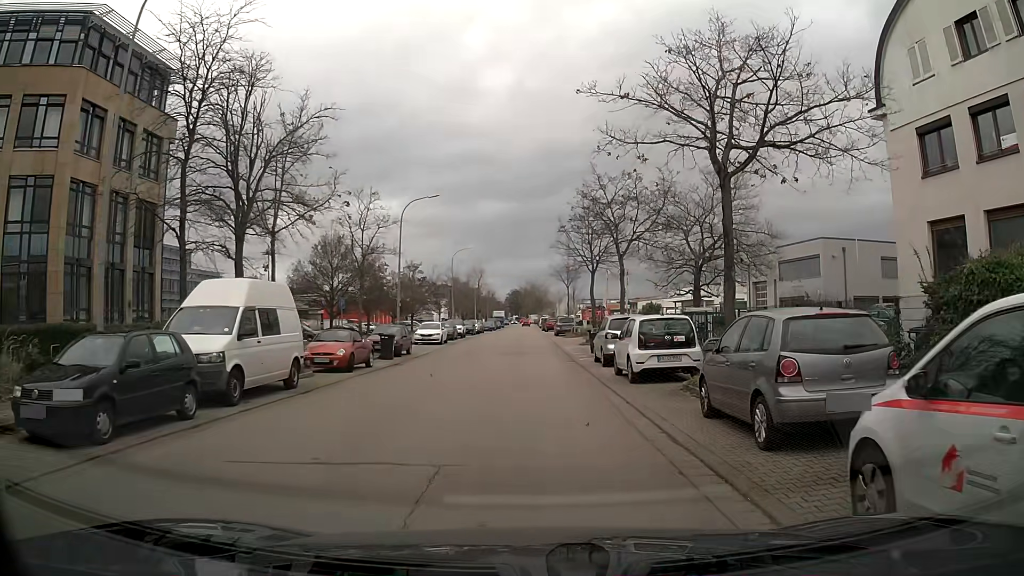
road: service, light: Day
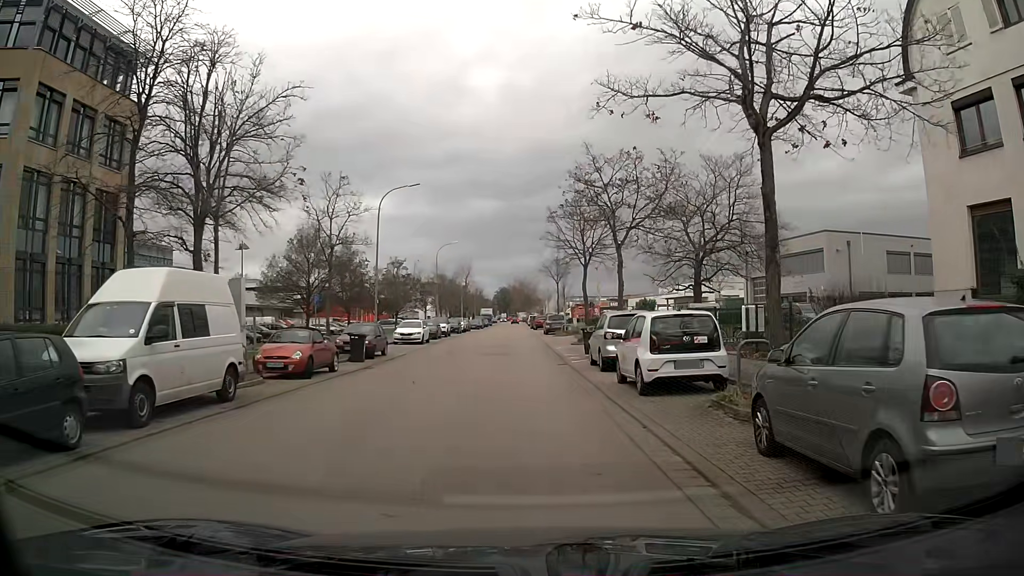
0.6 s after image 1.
(0.0, +2.9) m; +1°
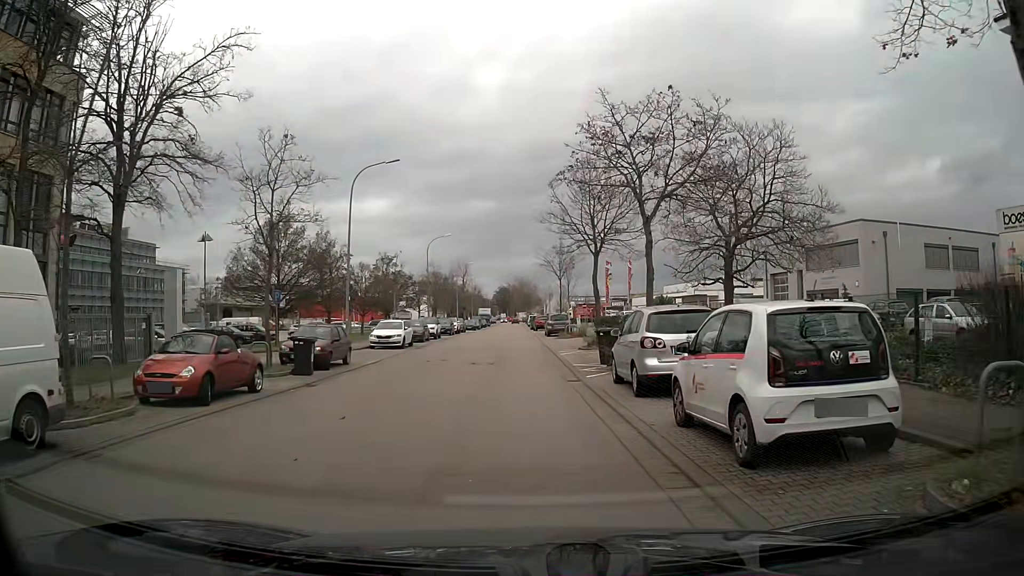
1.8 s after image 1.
(0.0, +6.0) m; 0°
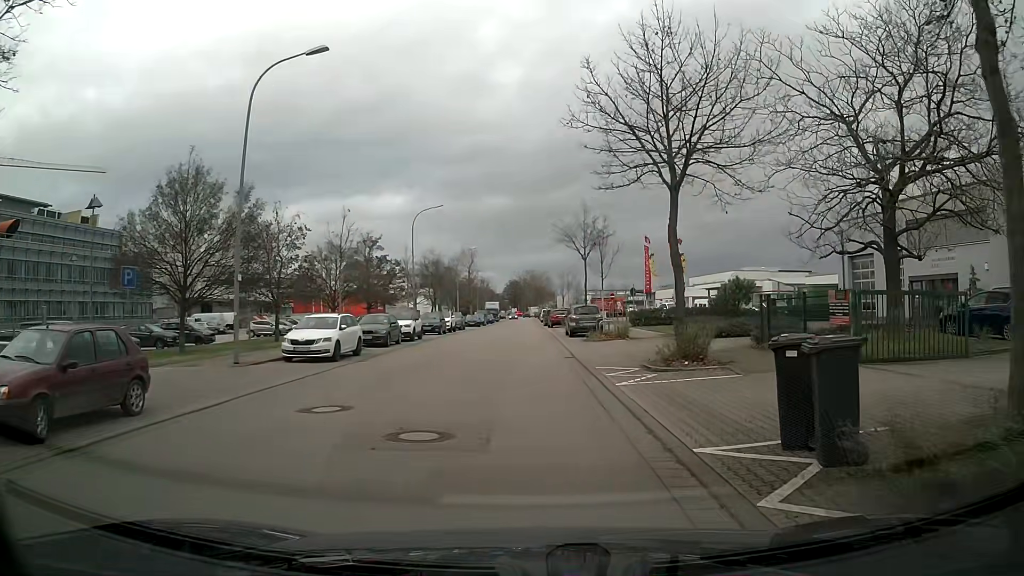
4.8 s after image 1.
(-0.2, +13.8) m; -1°
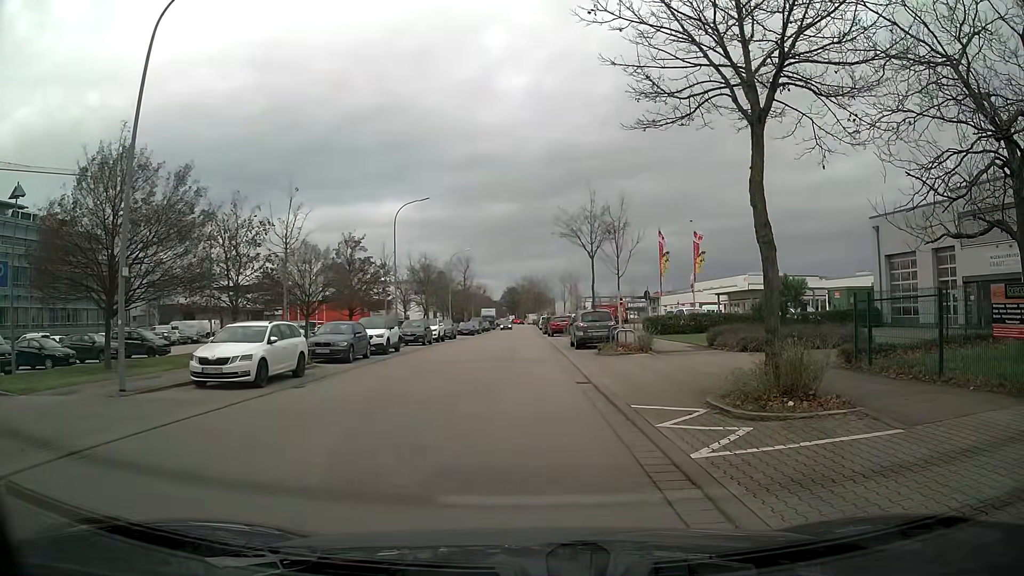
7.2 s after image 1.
(0.0, +5.6) m; +1°
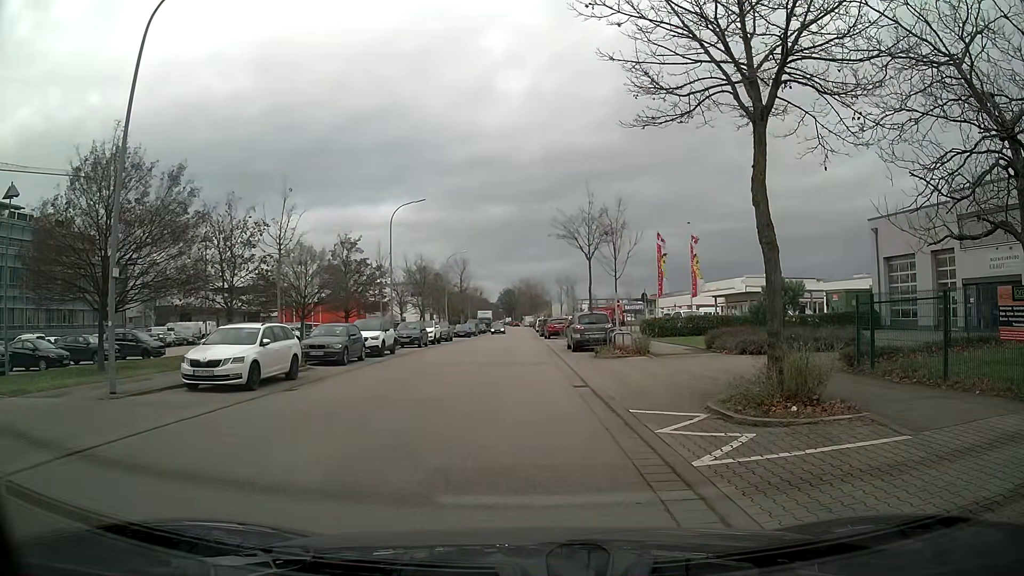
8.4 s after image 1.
(0.0, +0.3) m; 0°
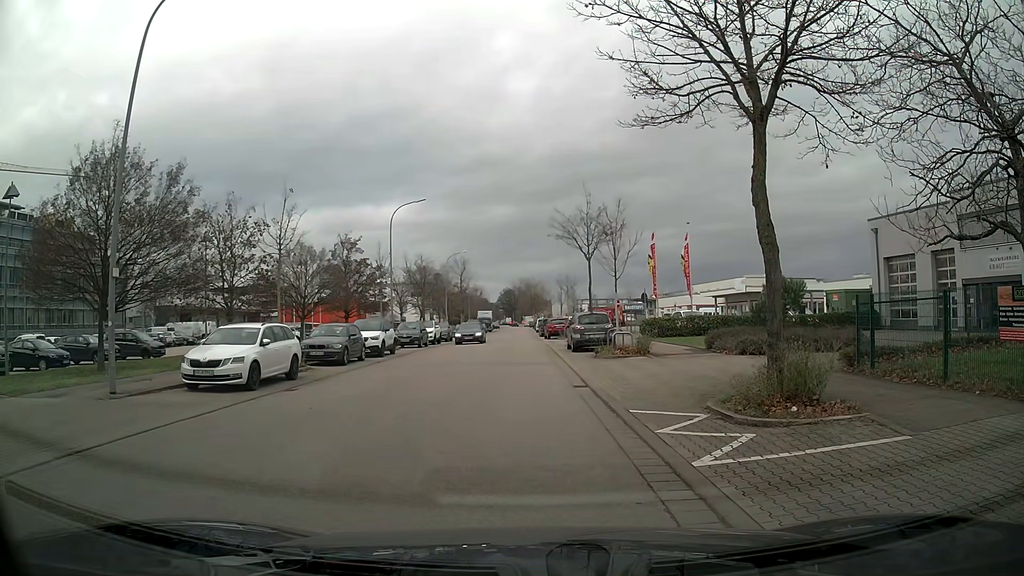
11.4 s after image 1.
(0.0, +0.1) m; 0°
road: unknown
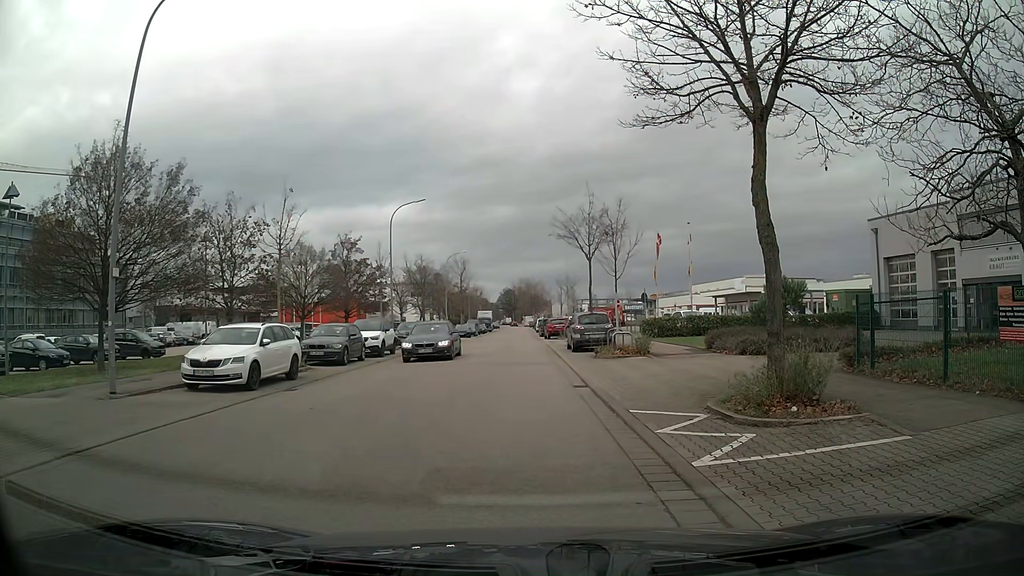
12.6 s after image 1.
(0.0, 0.0) m; 0°
